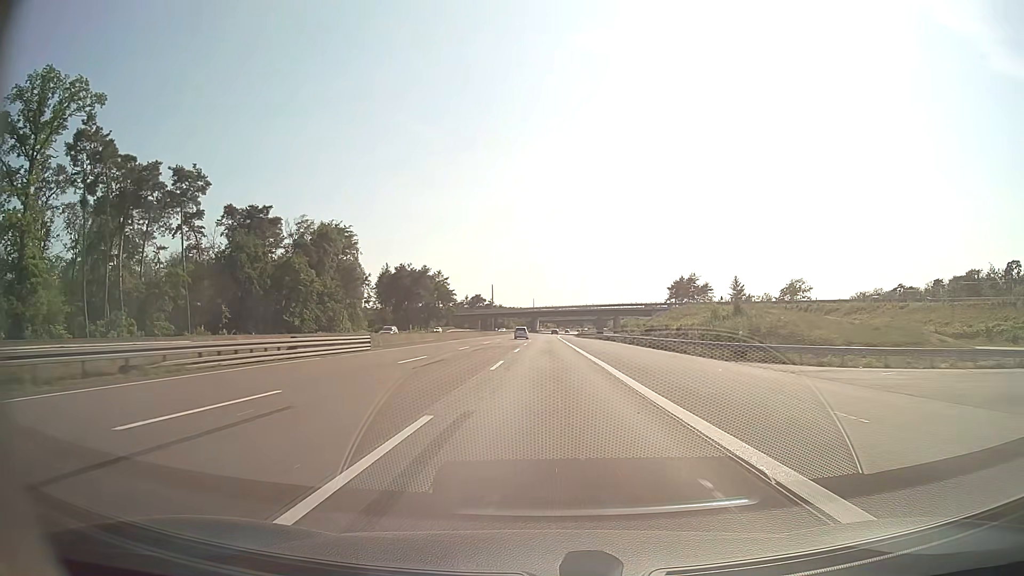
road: motorway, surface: asphalt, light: Day
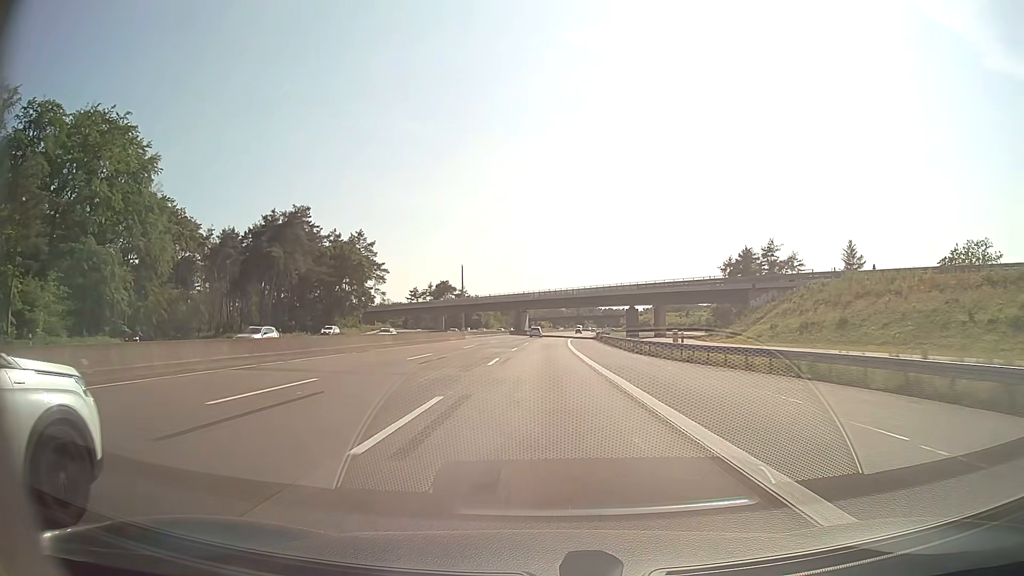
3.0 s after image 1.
(+0.4, +87.1) m; +1°
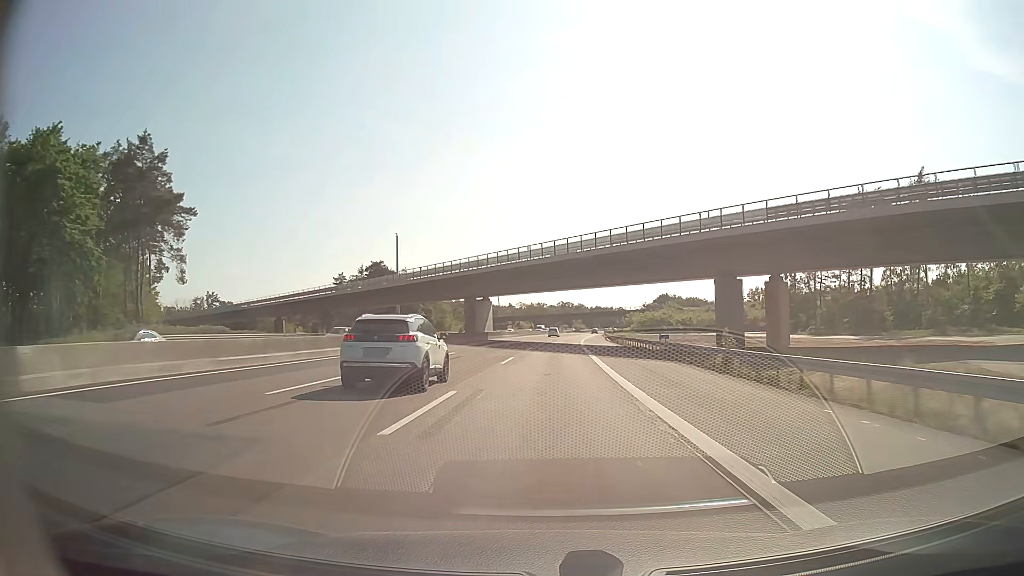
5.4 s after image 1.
(+0.7, +69.8) m; +2°
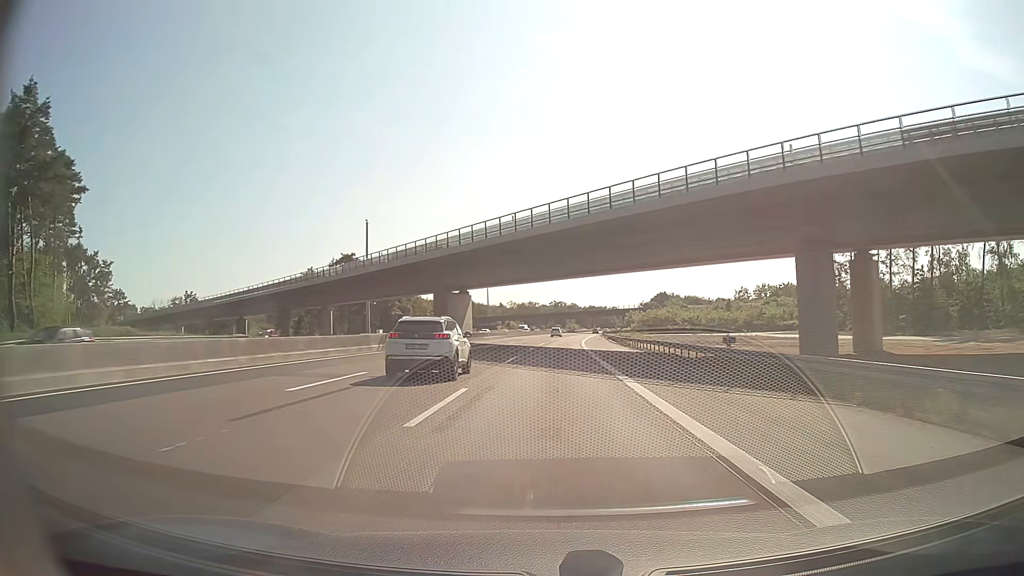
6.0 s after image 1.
(+0.1, +17.5) m; +1°
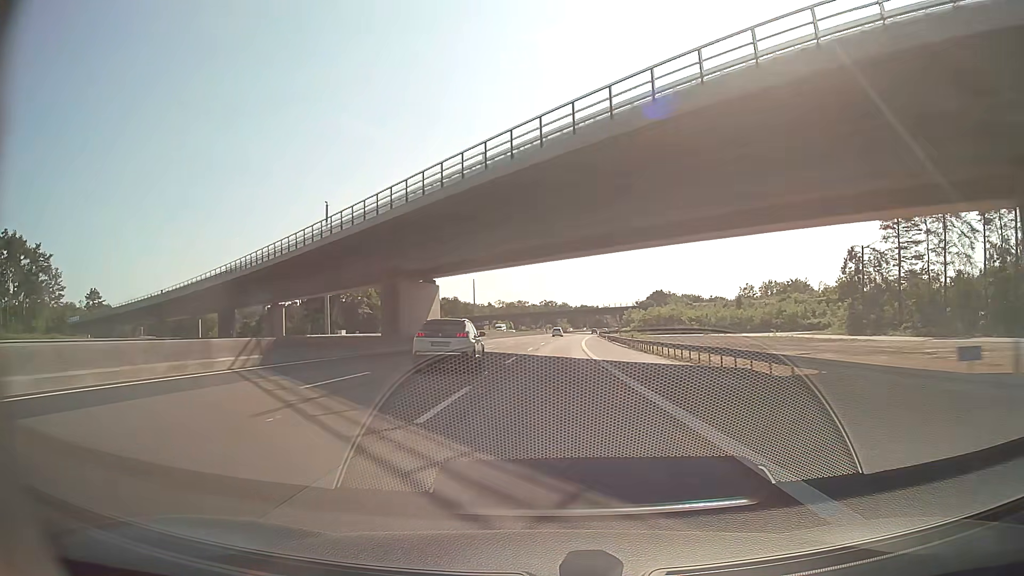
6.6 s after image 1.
(+0.1, +17.4) m; +1°
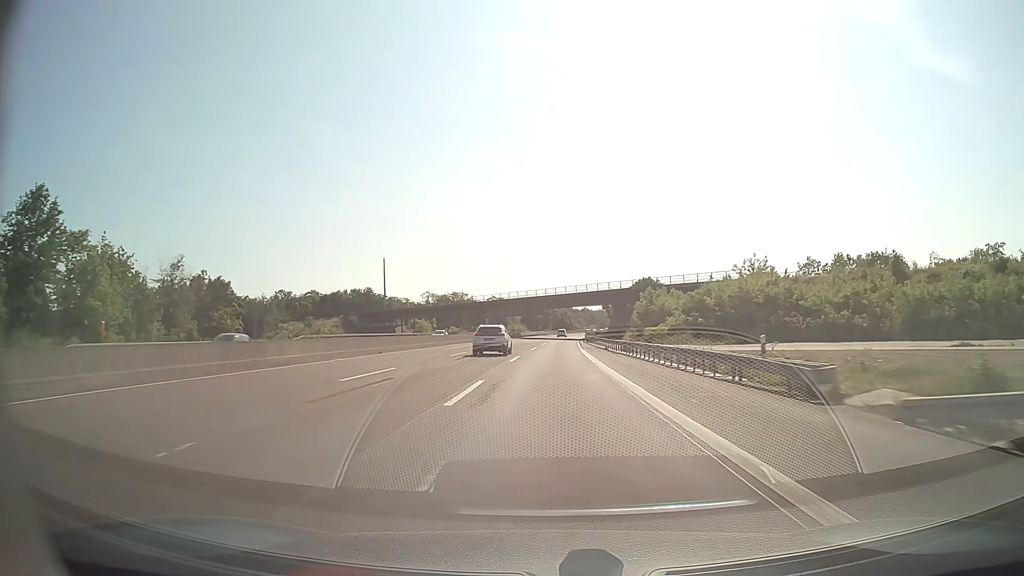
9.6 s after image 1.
(+3.2, +87.2) m; +4°
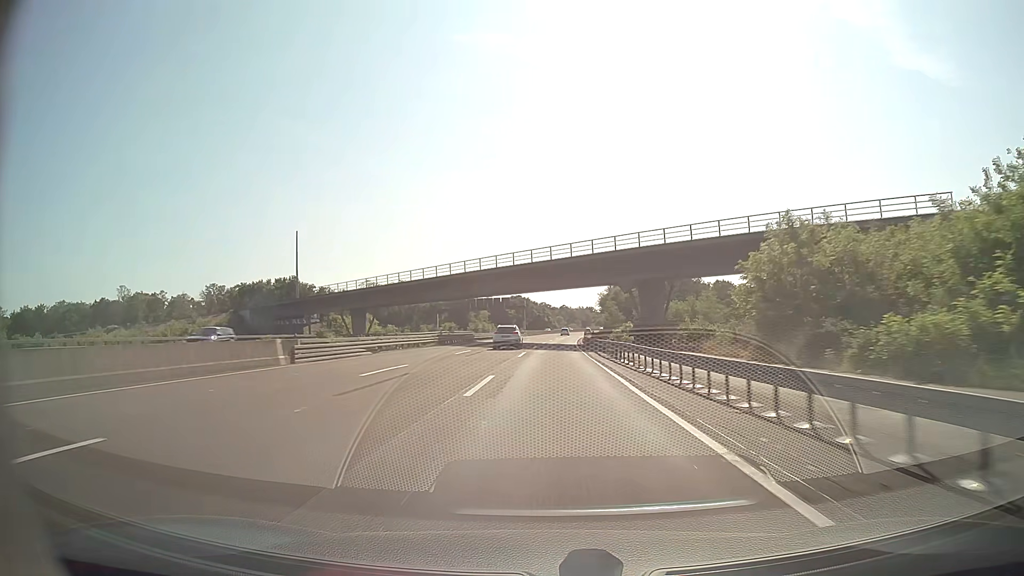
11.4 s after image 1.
(+0.9, +52.3) m; +2°
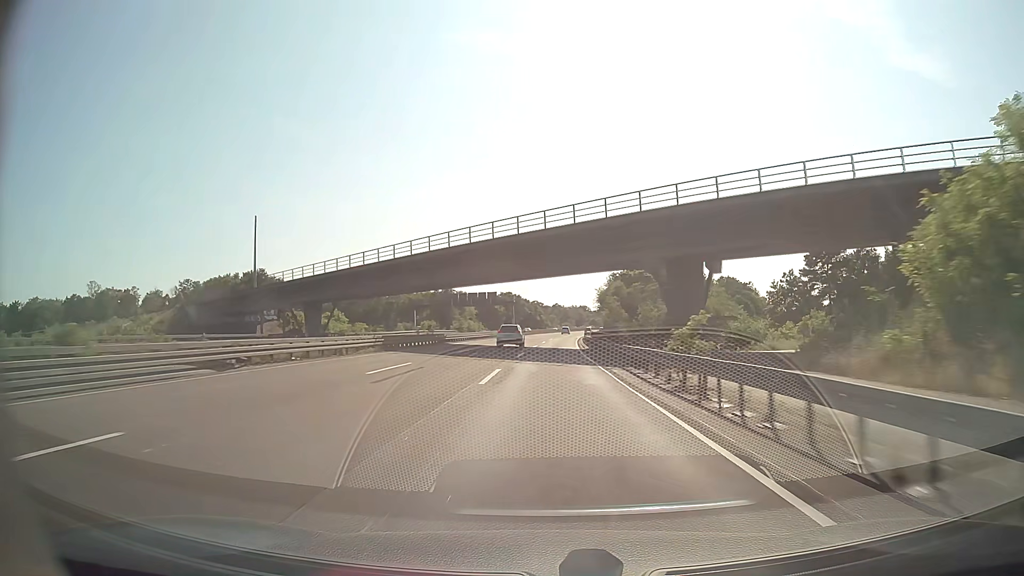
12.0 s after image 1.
(+0.1, +17.4) m; +1°
(0, +10) (0, +20) (0, +30) (+1, +40) (+1, +50) (+1, +60) (+2, +70) (+2, +80) (+3, +90) (+3, +100) m
